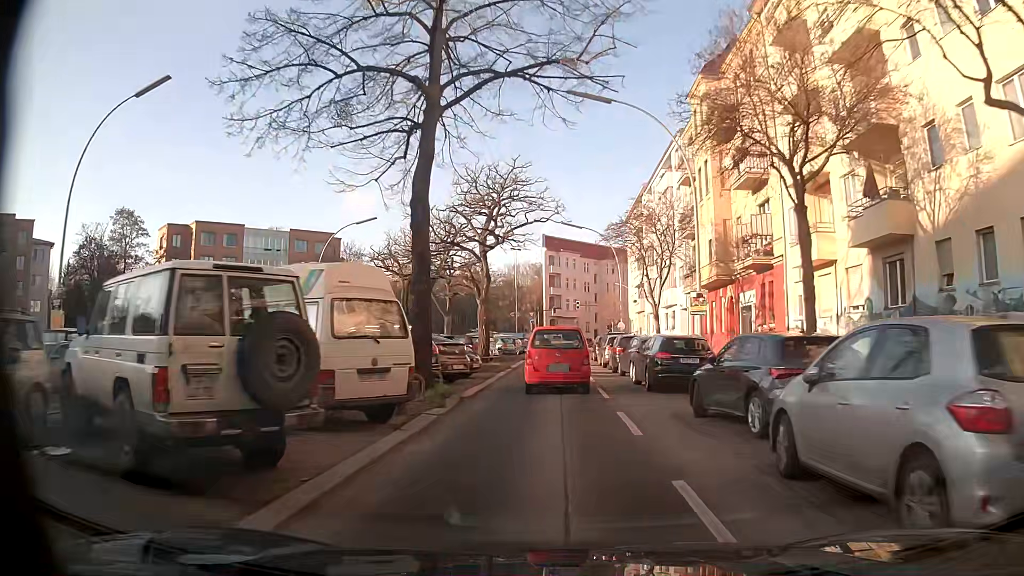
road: secondary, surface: asphalt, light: Day
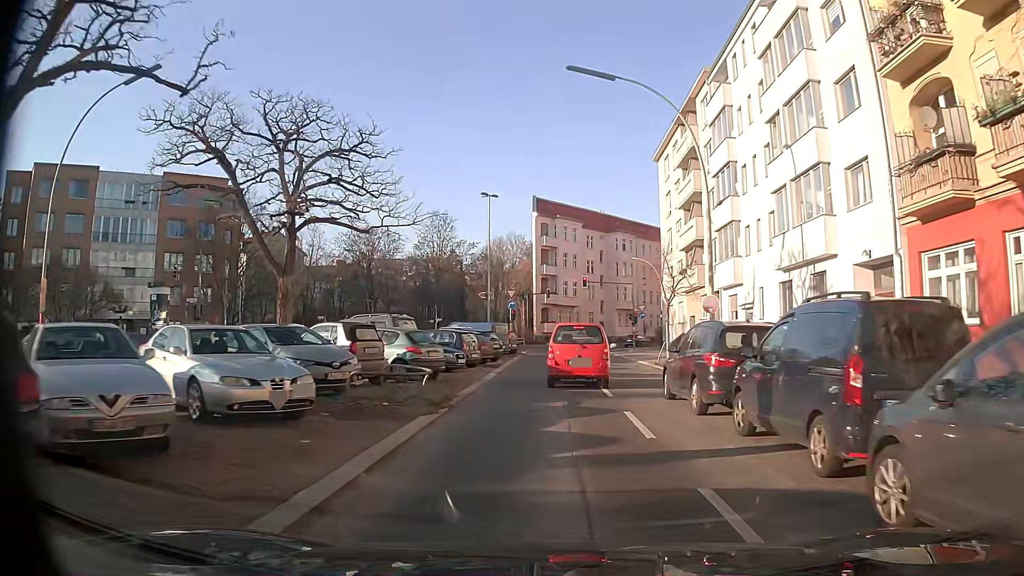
(+0.8, +30.7) m; +2°
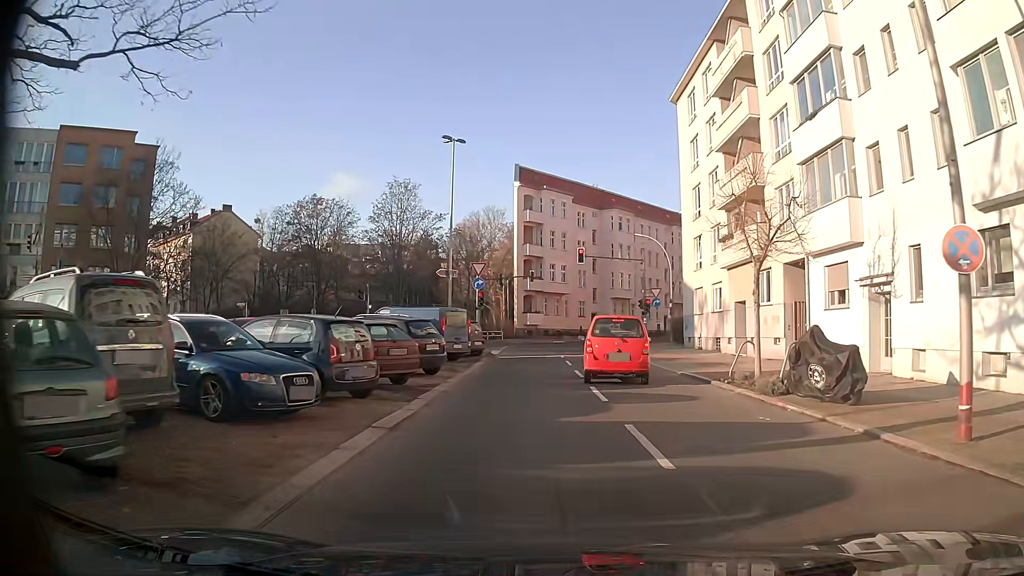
(0.0, +14.3) m; 0°
